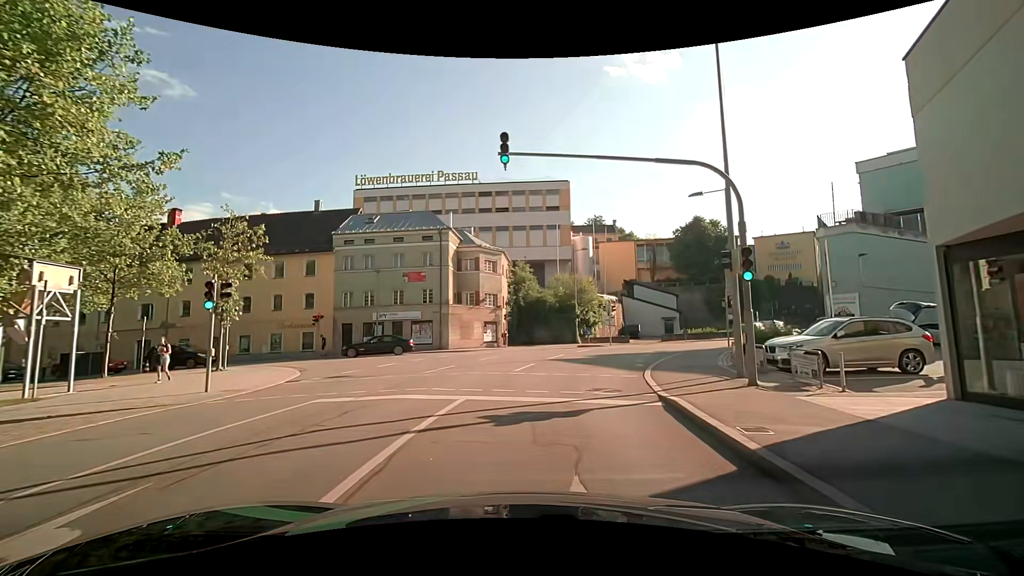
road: tertiary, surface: asphalt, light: Day
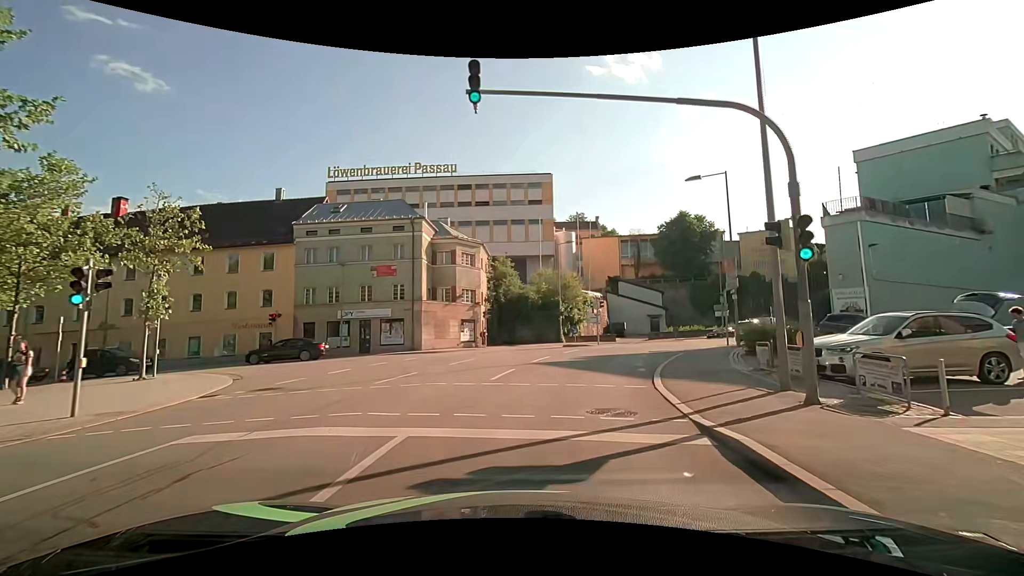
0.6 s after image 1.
(0.0, +3.4) m; +1°
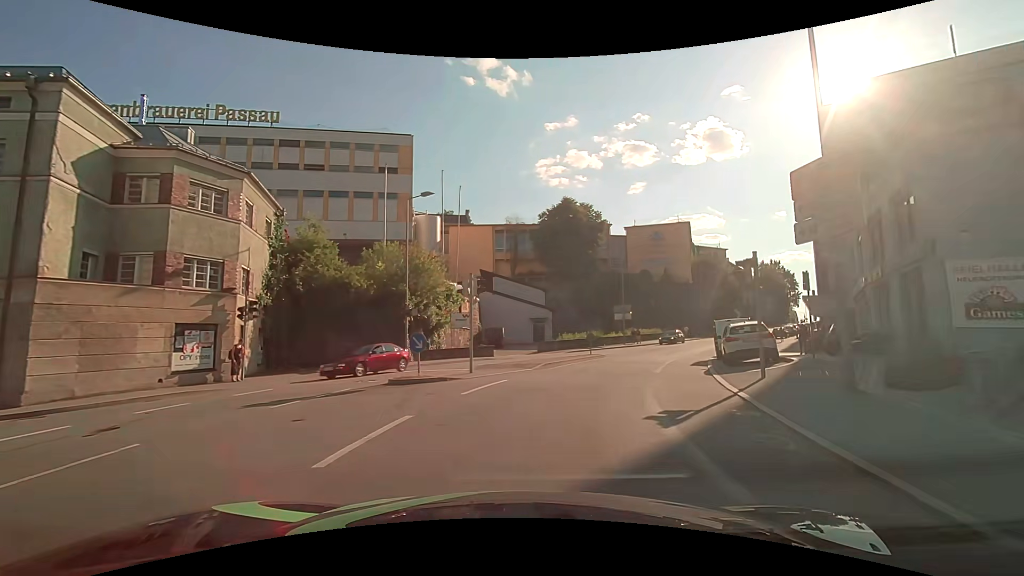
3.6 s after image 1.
(+2.5, +19.7) m; +15°
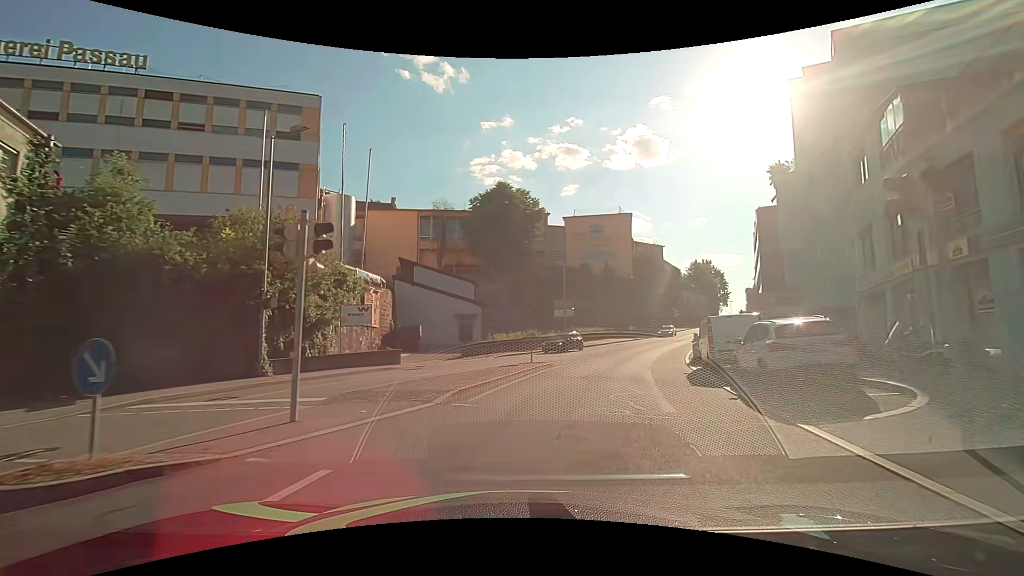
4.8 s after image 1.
(+0.6, +8.8) m; +8°
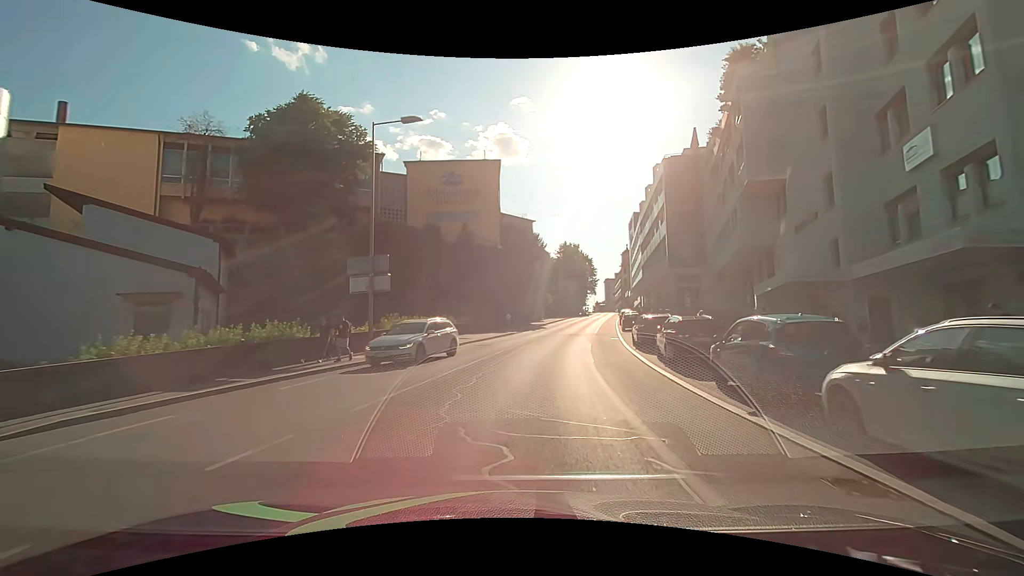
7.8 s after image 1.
(+4.2, +23.5) m; +16°
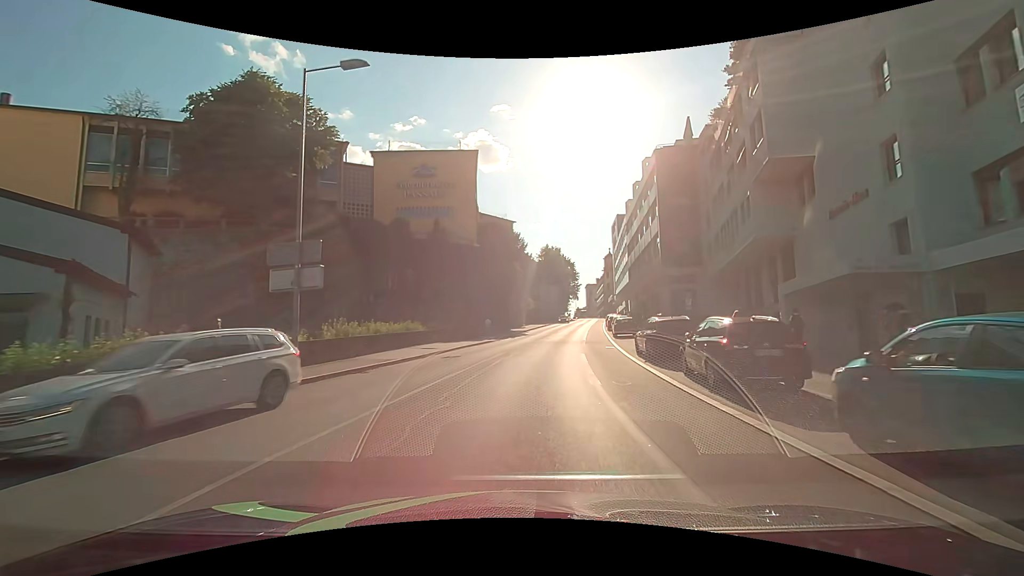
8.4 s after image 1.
(+0.2, +5.2) m; +3°
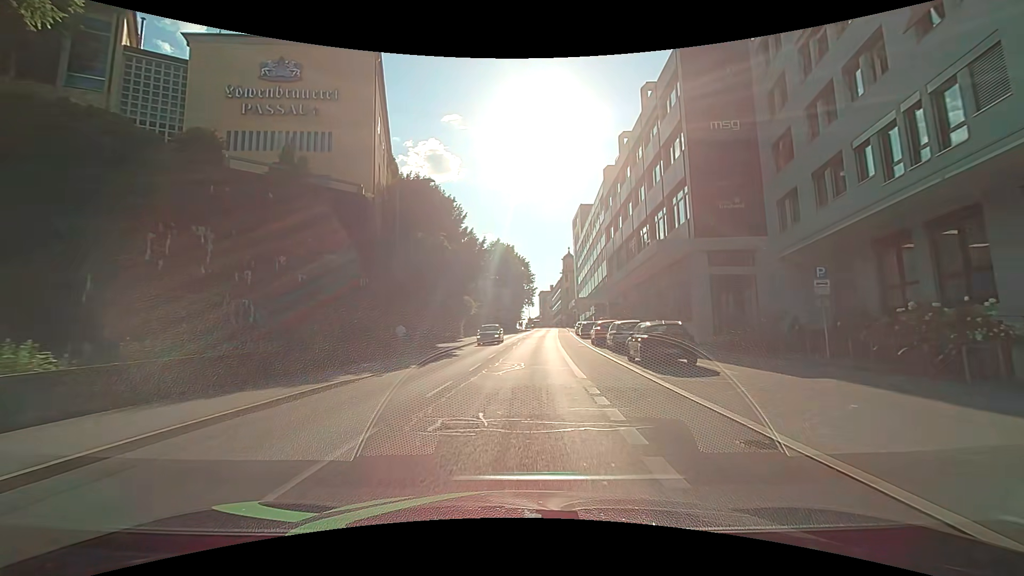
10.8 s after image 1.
(+1.3, +21.2) m; +6°
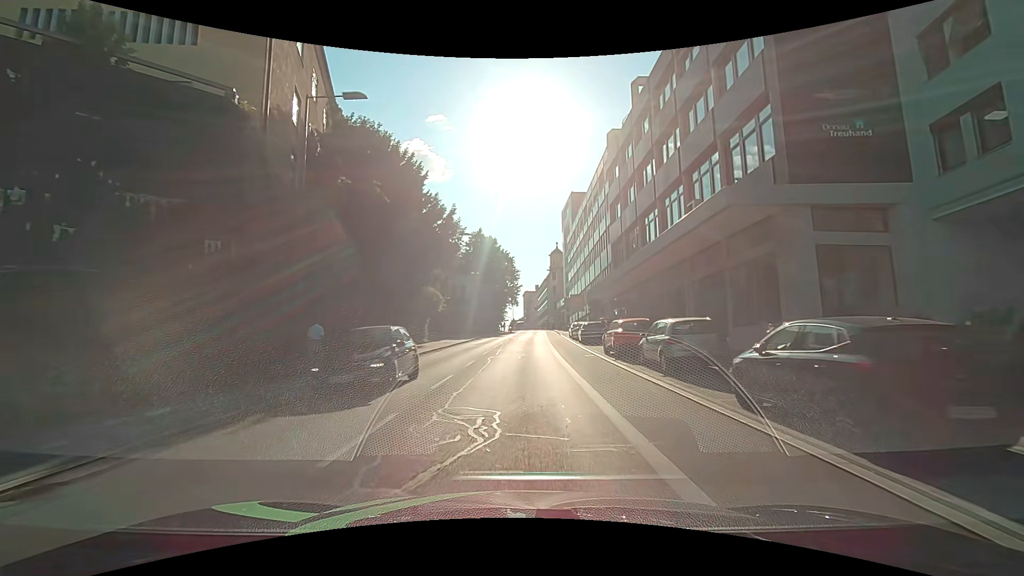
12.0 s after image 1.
(+0.1, +11.0) m; +2°
(0, +10) (0, +20) (0, +30) (+1, +40) (+1, +50) (+1, +60) (+1, +70) (+1, +80) (+1, +90) (+1, +100) m
